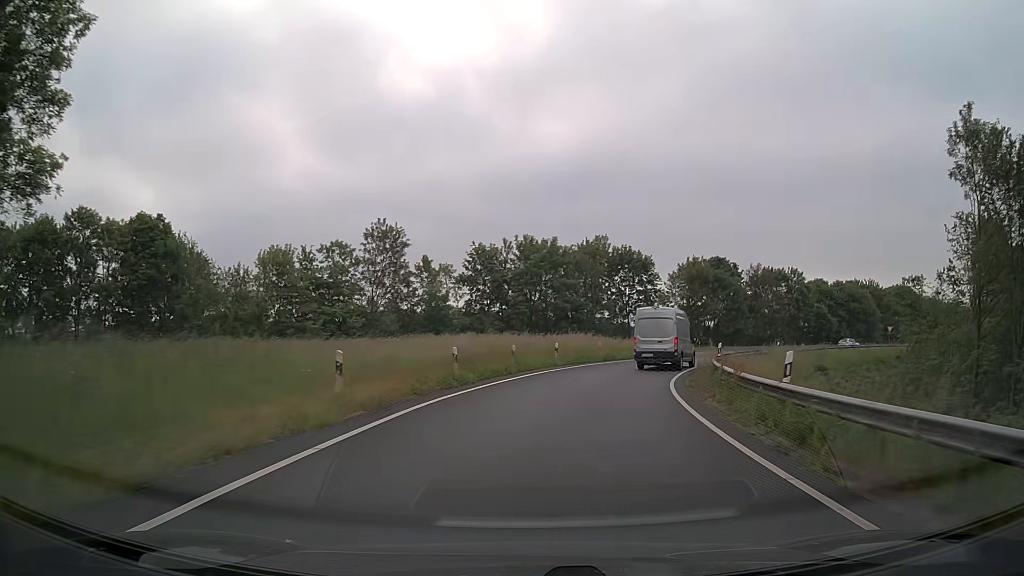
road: trunk_link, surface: asphalt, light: Day
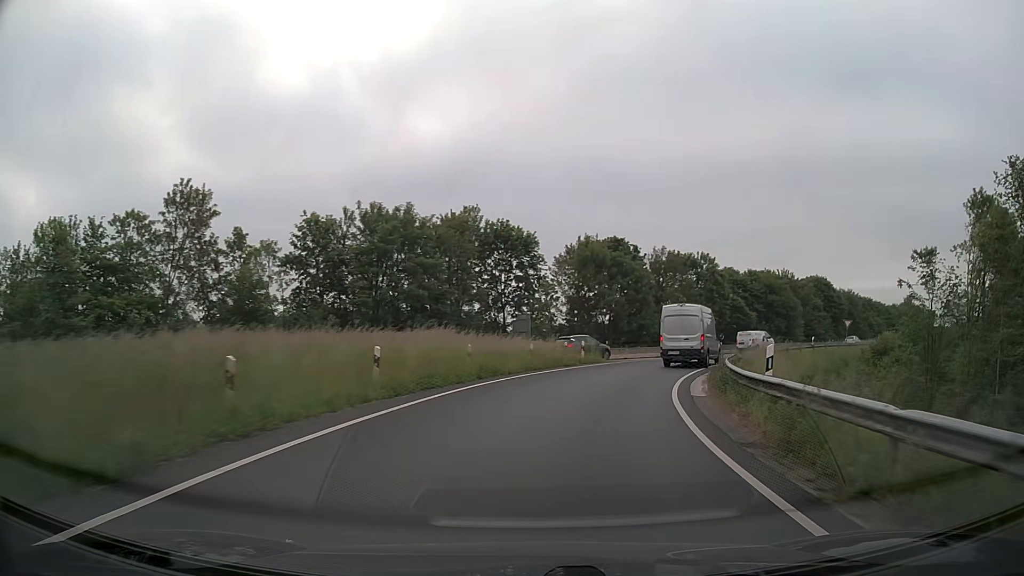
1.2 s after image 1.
(+1.5, +18.1) m; +11°
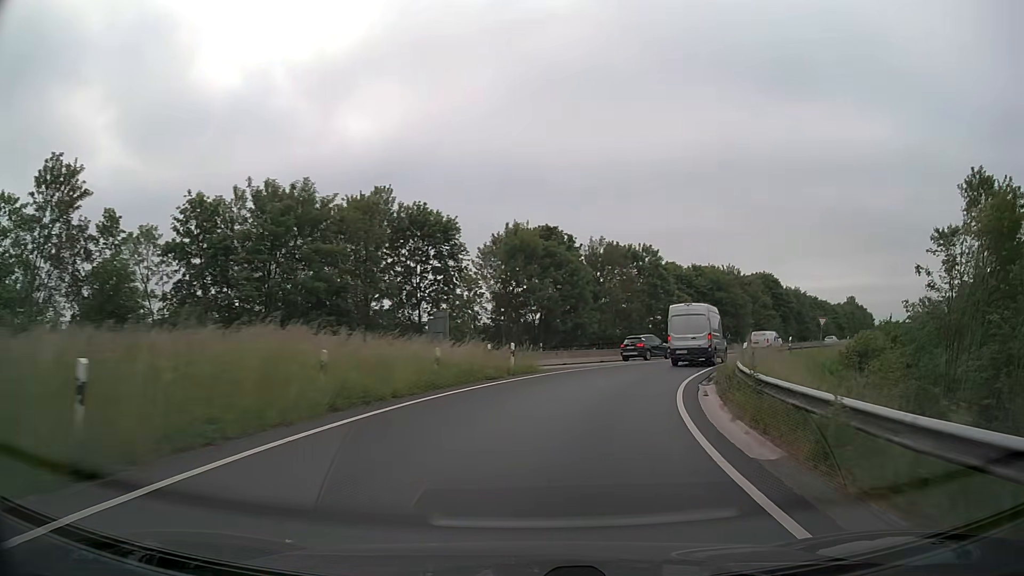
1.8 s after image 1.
(+0.5, +9.0) m; +6°
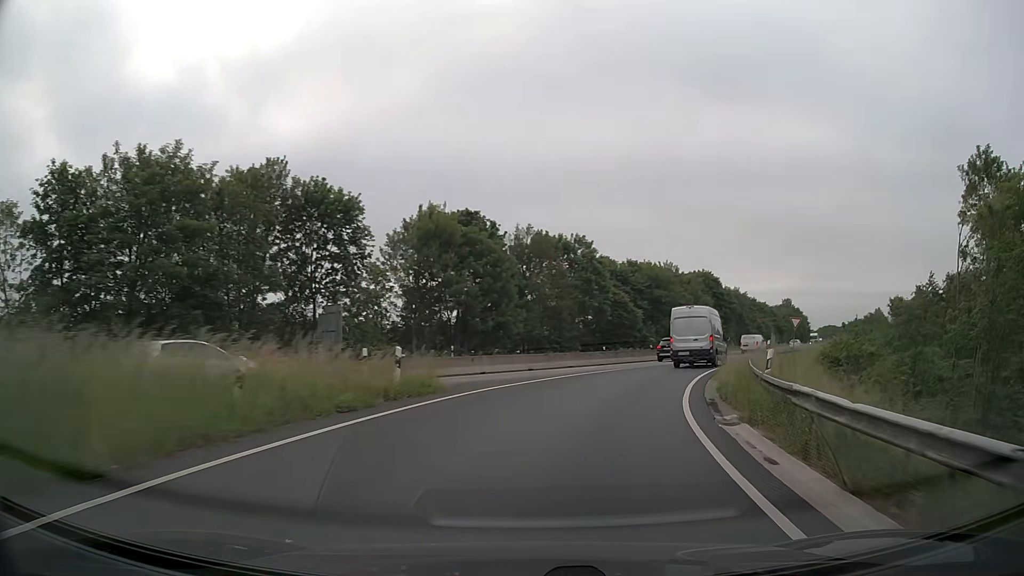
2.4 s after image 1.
(+0.5, +9.0) m; +6°
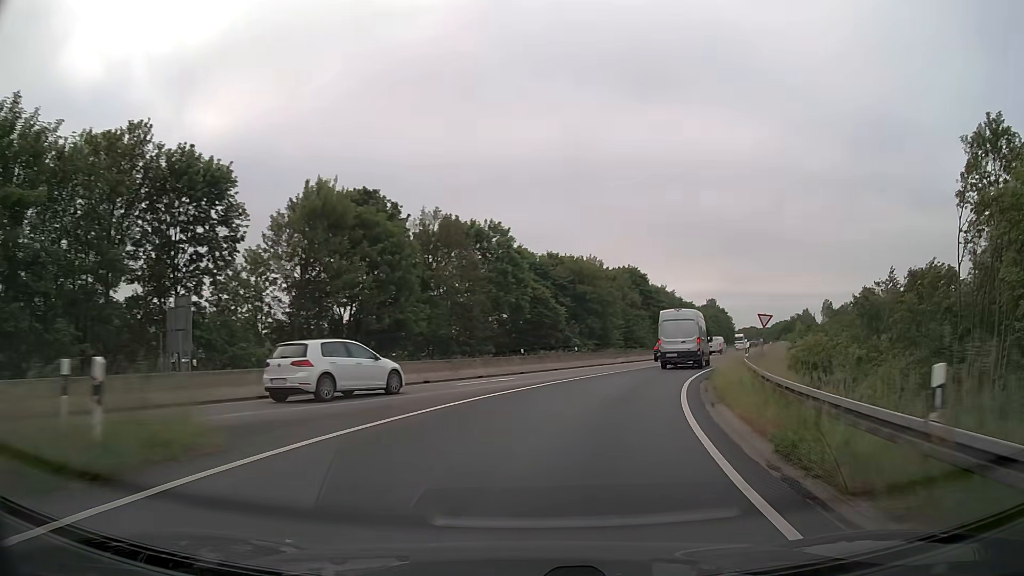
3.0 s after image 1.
(+0.6, +9.0) m; +7°
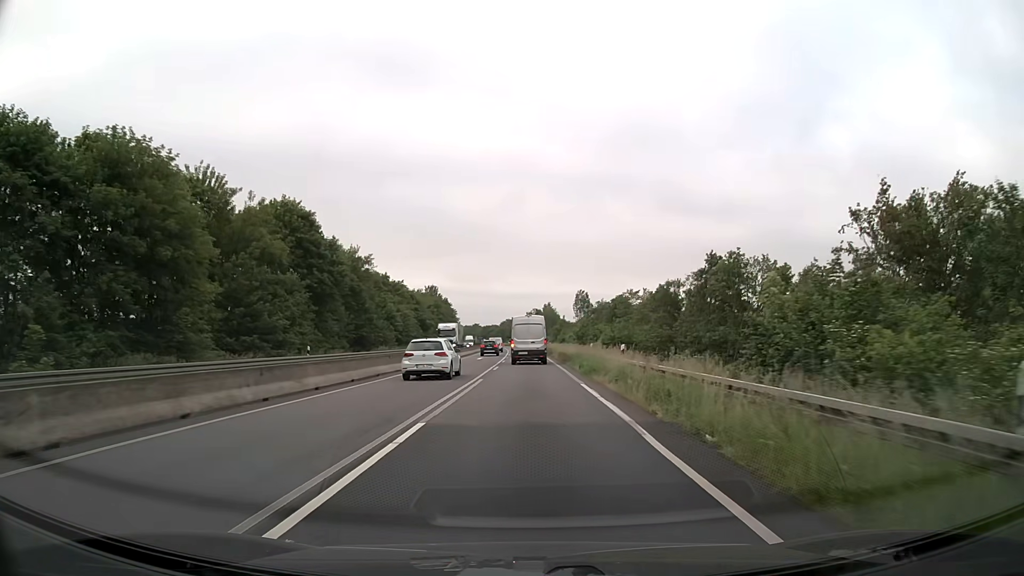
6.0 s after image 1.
(+12.7, +45.4) m; +24°
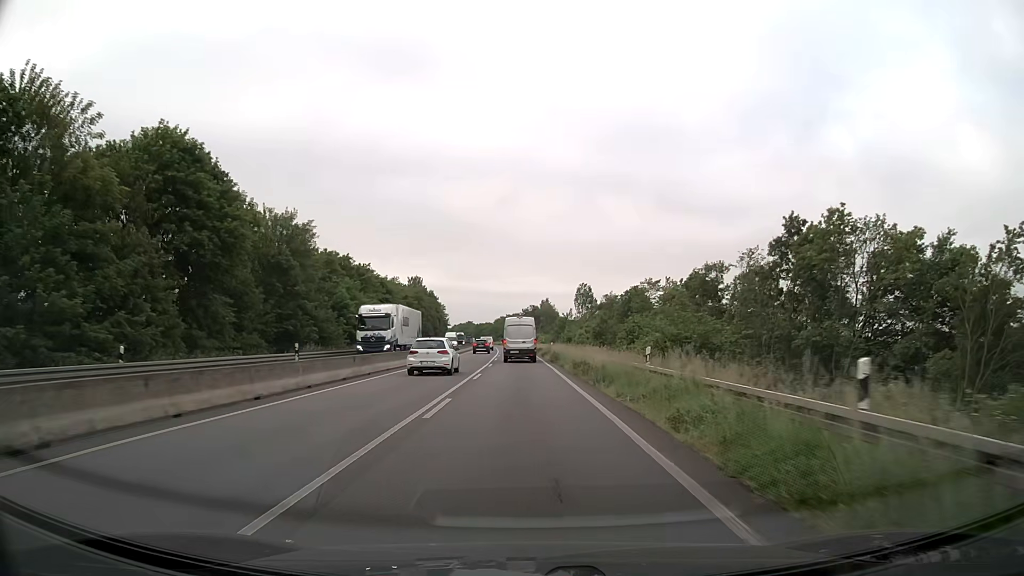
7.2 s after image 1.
(+0.1, +20.4) m; 0°
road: trunk
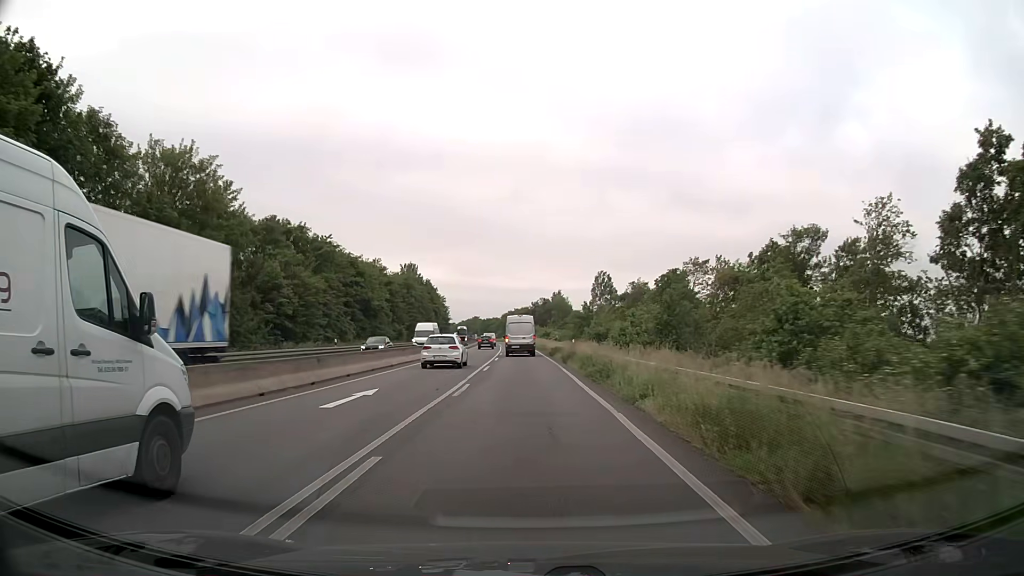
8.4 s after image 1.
(-0.1, +20.2) m; -1°
(0, +10) (0, +20) (0, +30) (-1, +40) (-1, +50) (-1, +60) (-2, +70) (-3, +80) (-3, +90) (-4, +100) m
